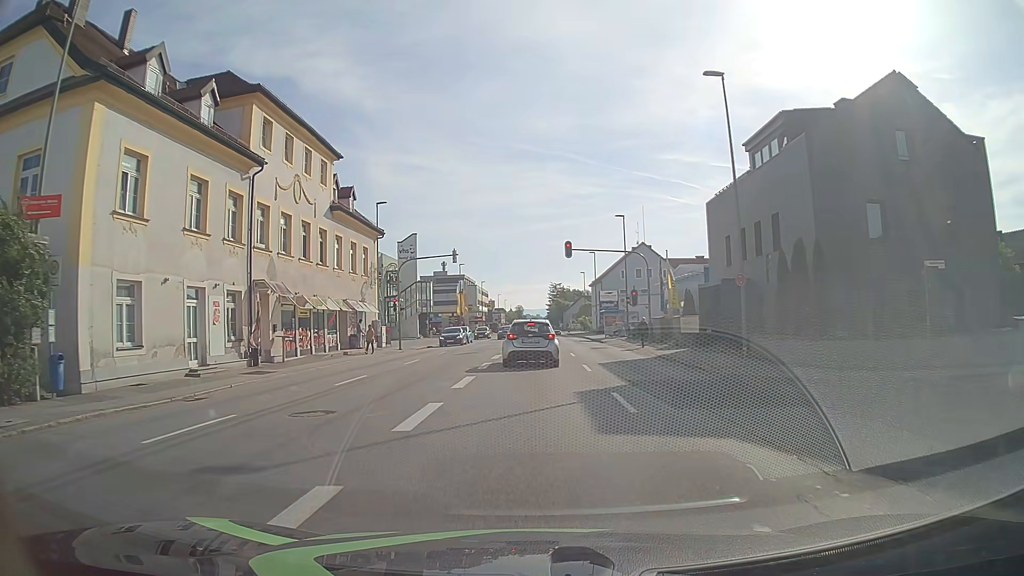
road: tertiary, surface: asphalt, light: Day
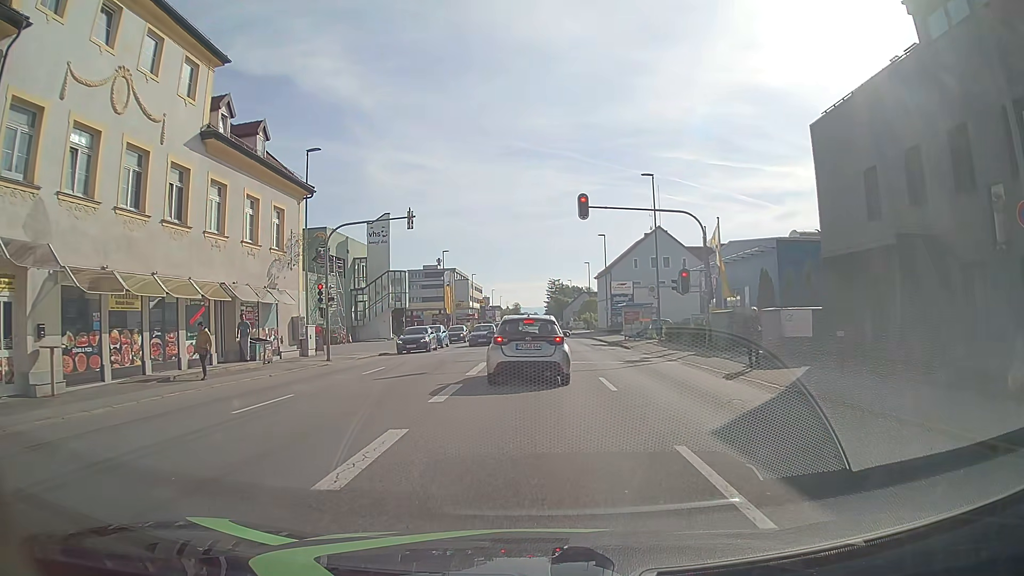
(0.0, +14.7) m; 0°
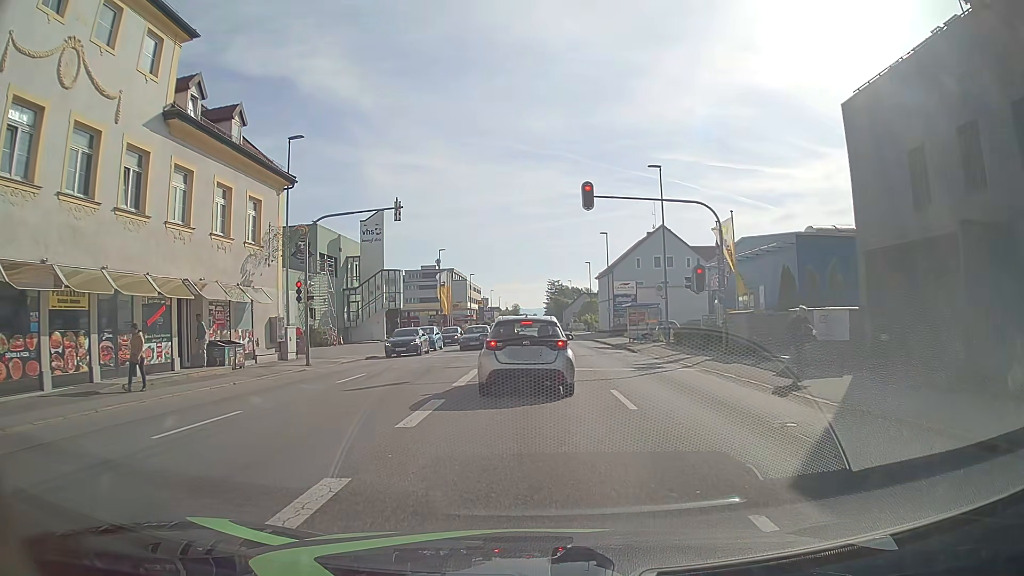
(0.0, +2.5) m; 0°
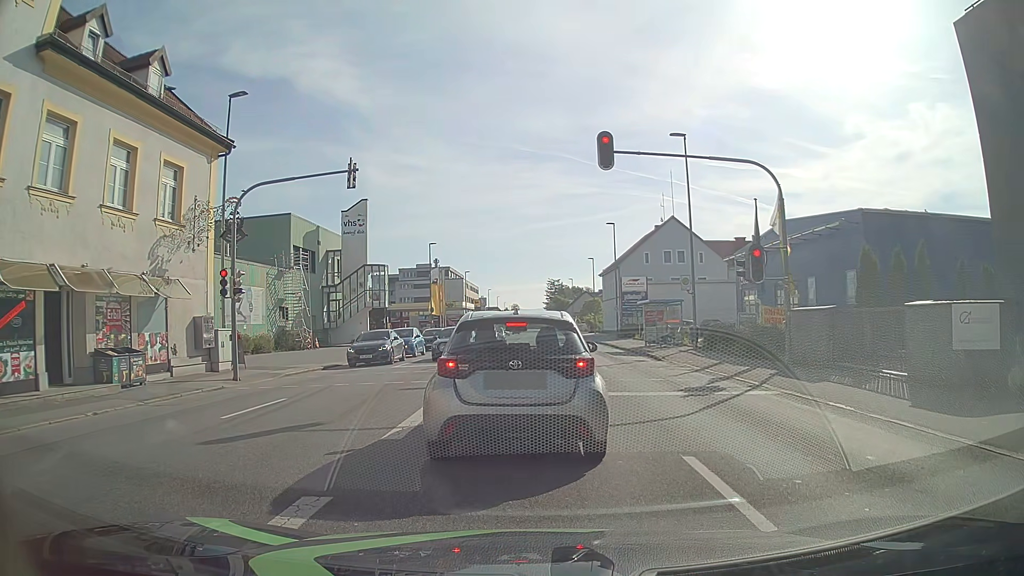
(0.0, +6.4) m; -1°
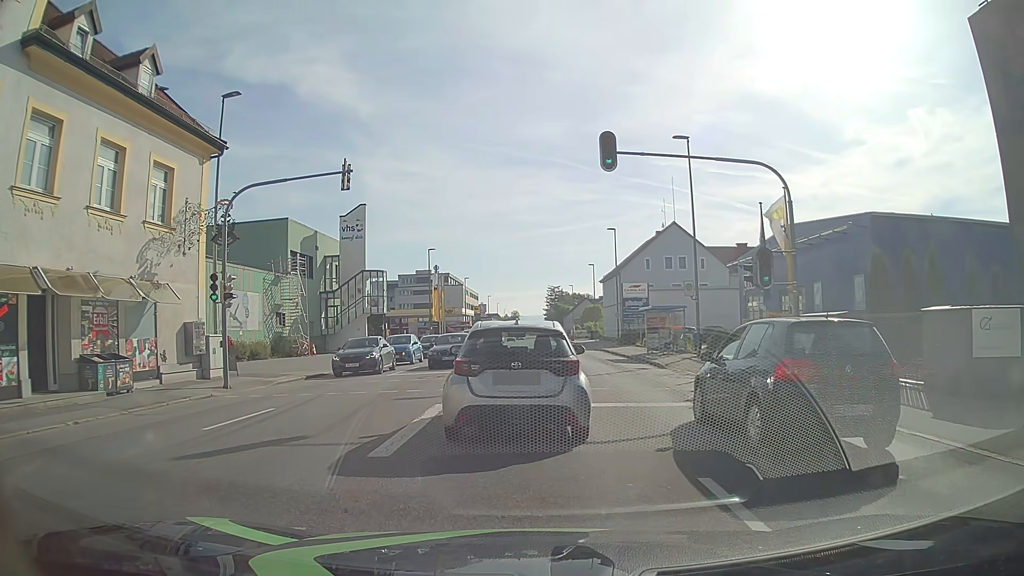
(0.0, +0.7) m; 0°
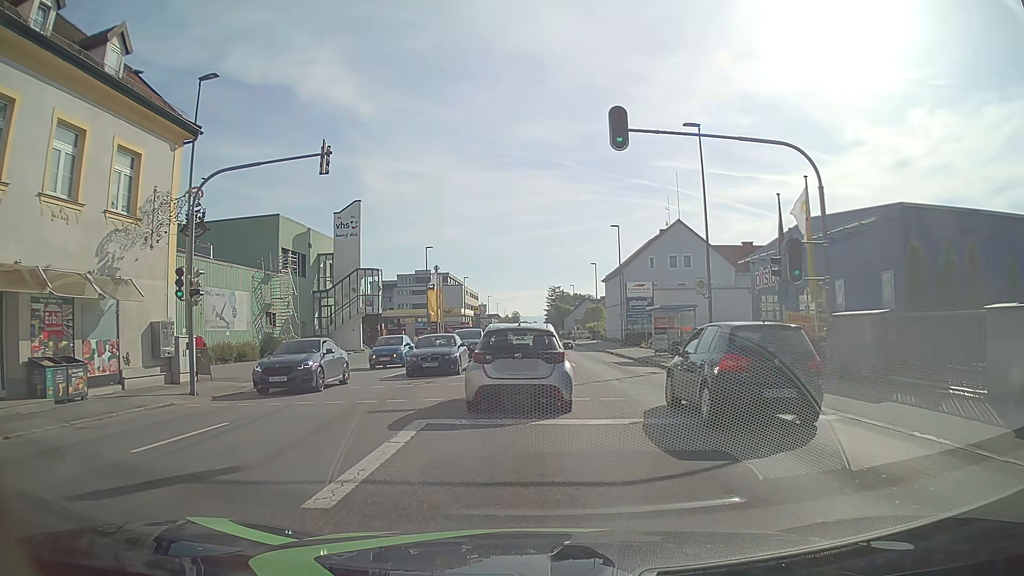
(0.0, +2.4) m; +1°
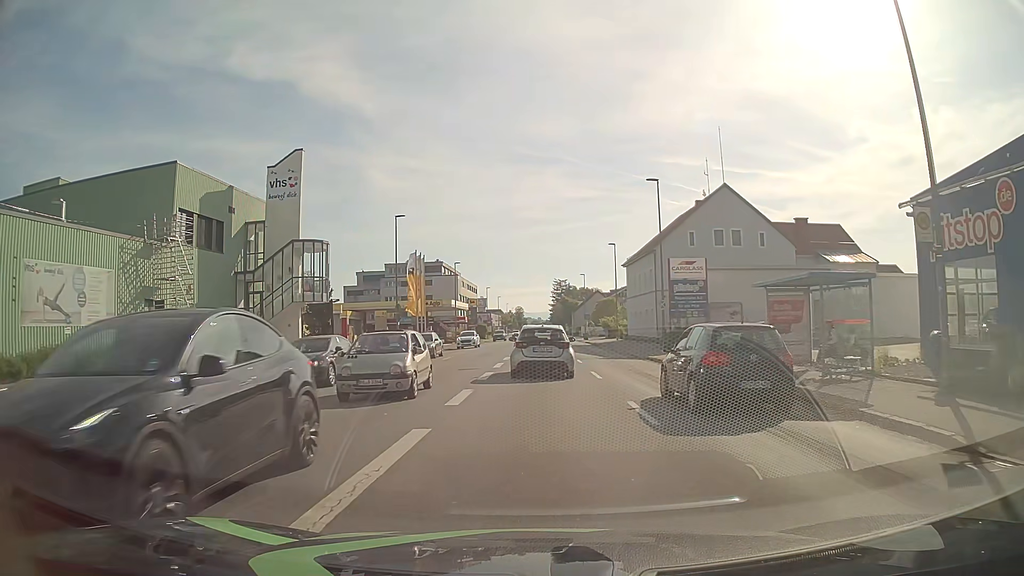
(-0.1, +17.7) m; 0°
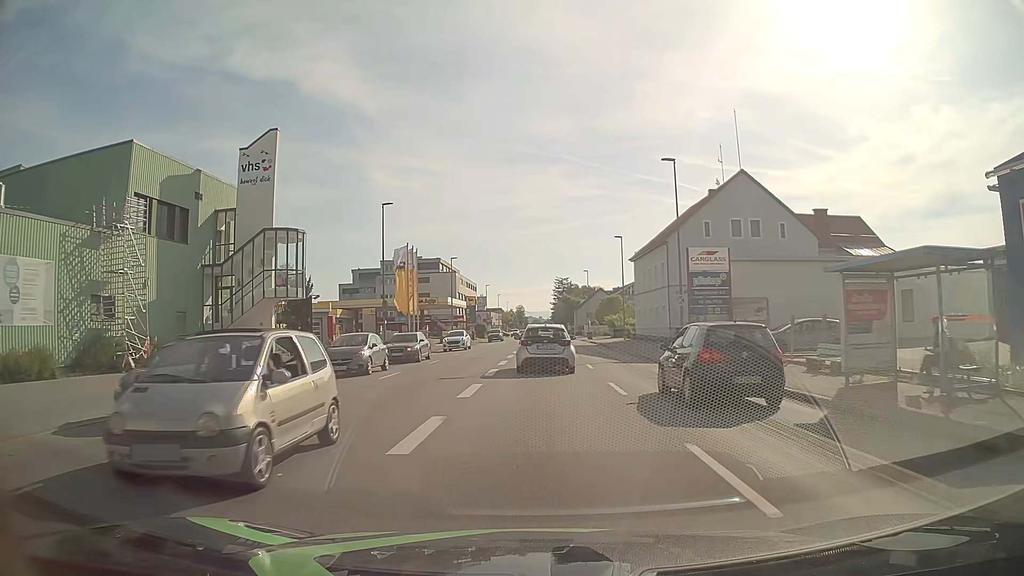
(0.0, +4.9) m; 0°
